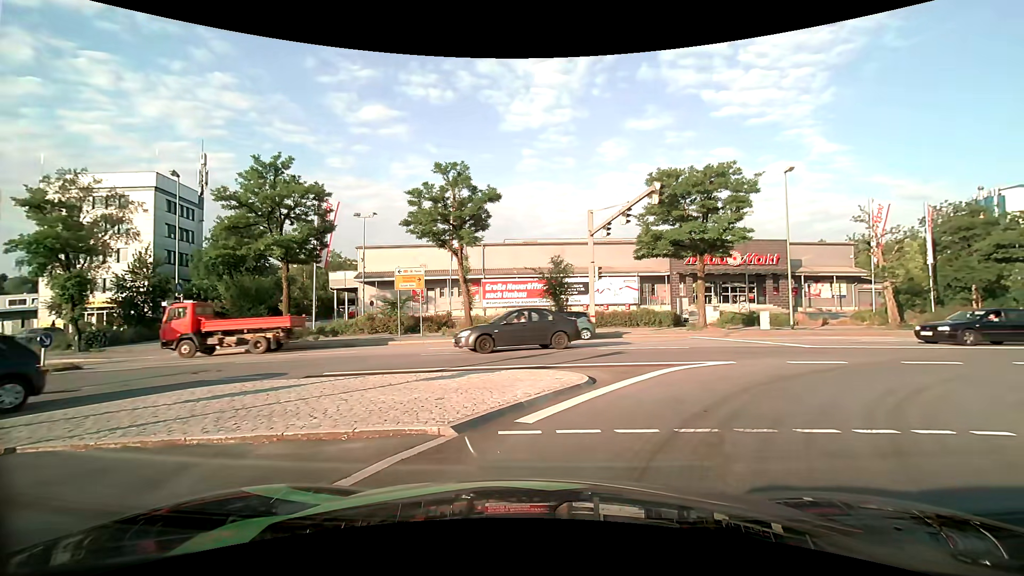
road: primary_link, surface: asphalt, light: Day
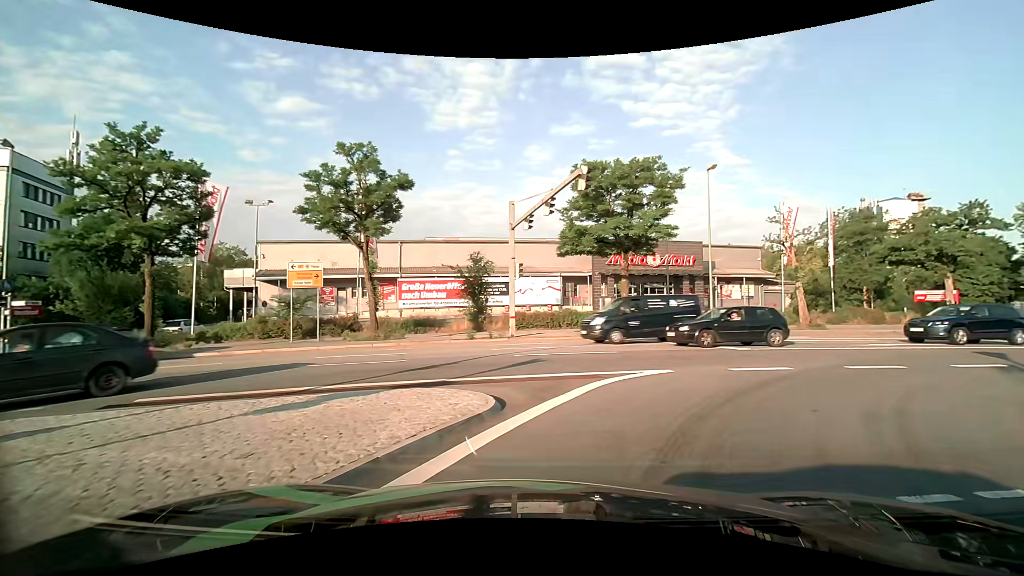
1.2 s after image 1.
(+0.2, +3.0) m; +8°
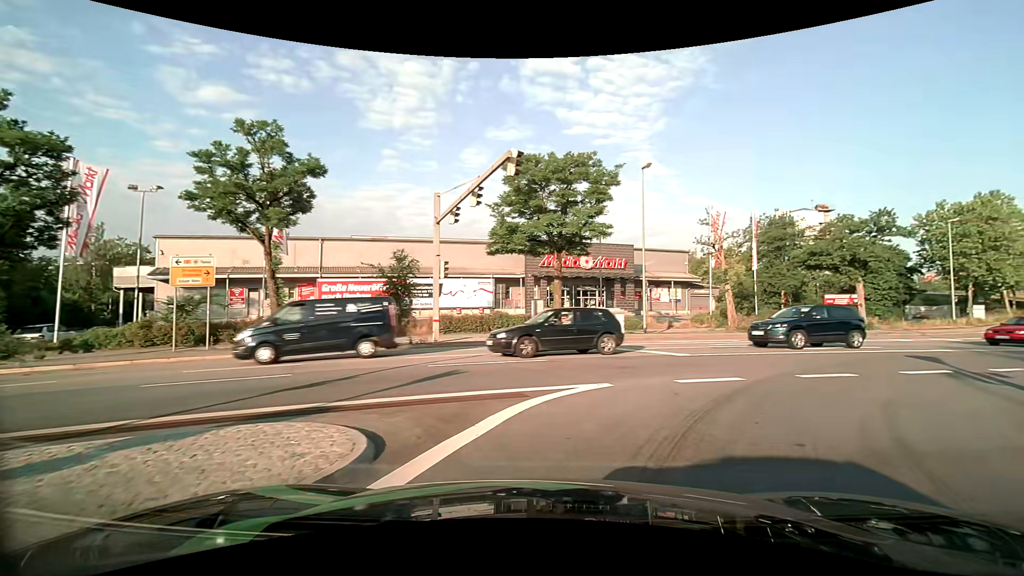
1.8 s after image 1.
(+0.2, +2.3) m; +7°
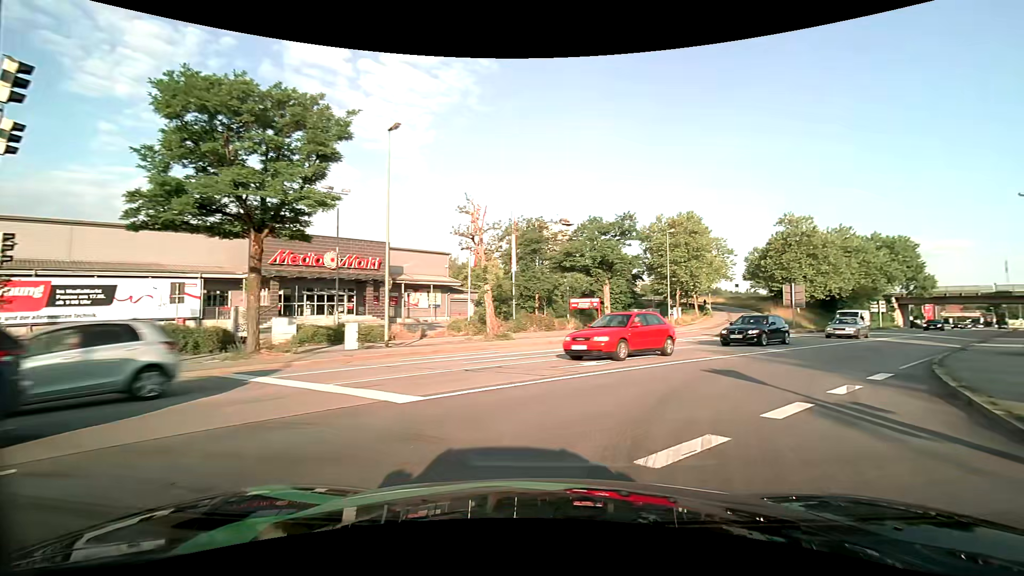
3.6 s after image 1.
(+1.9, +7.5) m; +26°
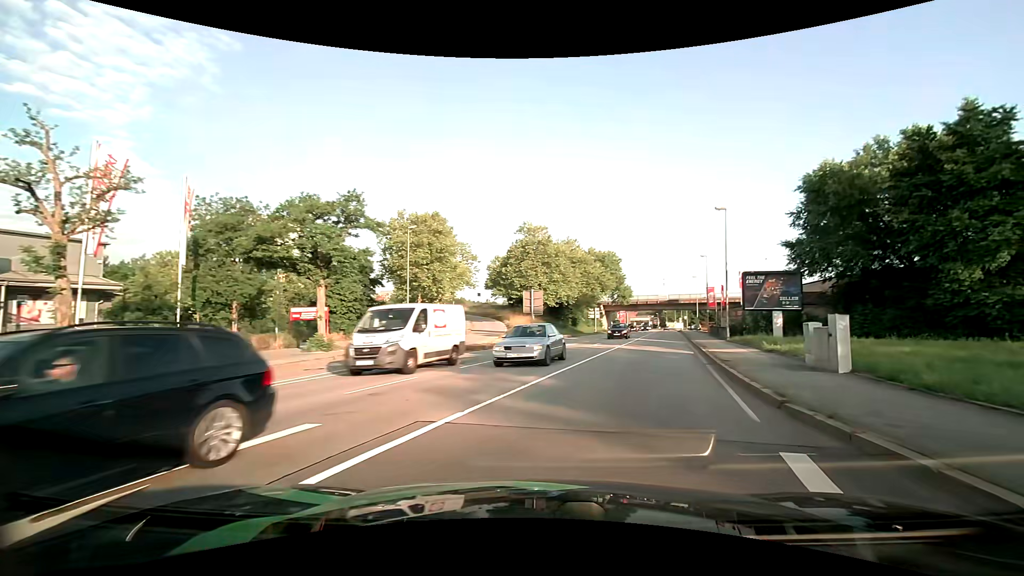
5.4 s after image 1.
(+2.4, +9.2) m; +28°
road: primary
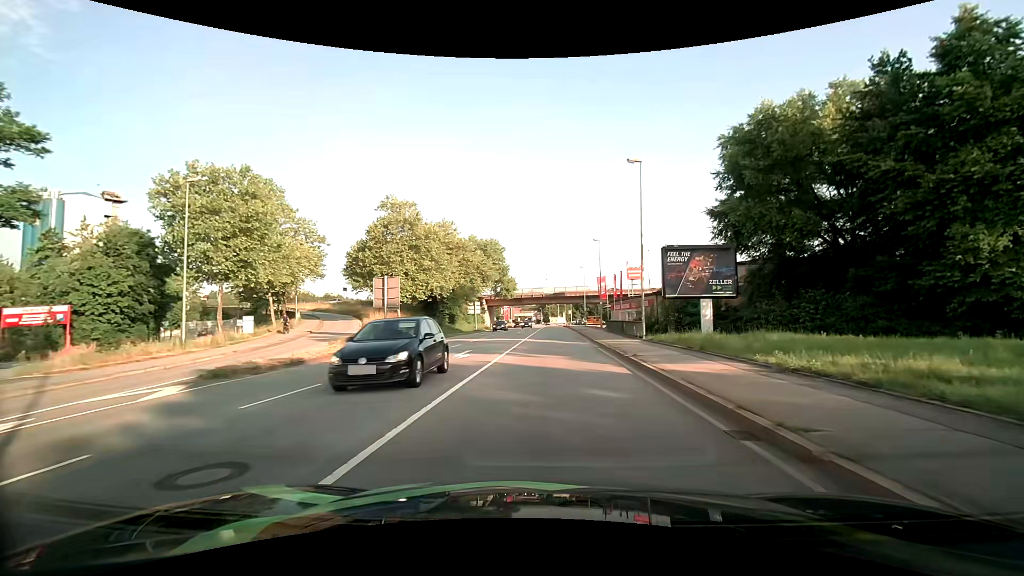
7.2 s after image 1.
(+1.9, +12.7) m; +13°
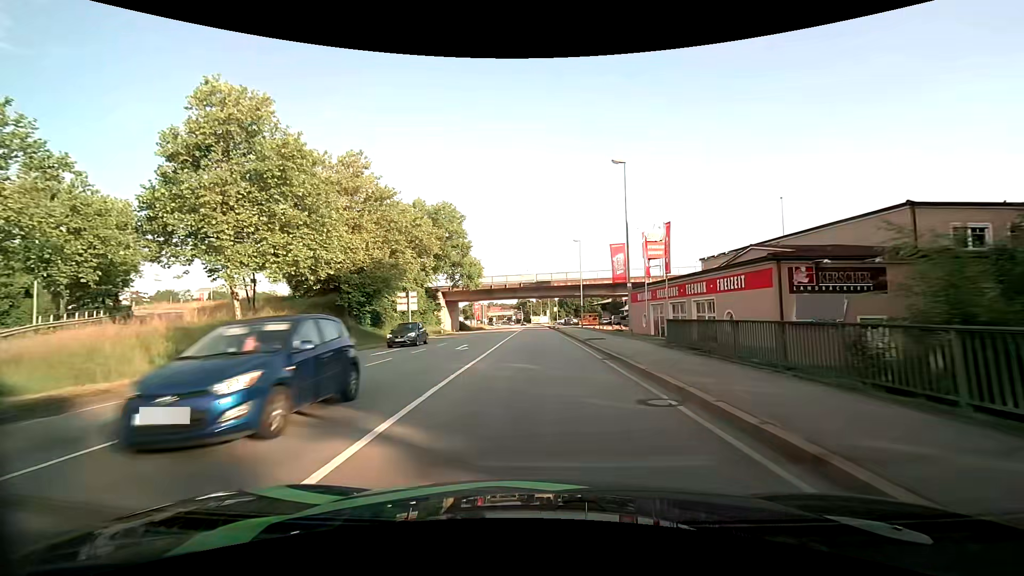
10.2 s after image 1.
(+0.8, +28.9) m; +2°
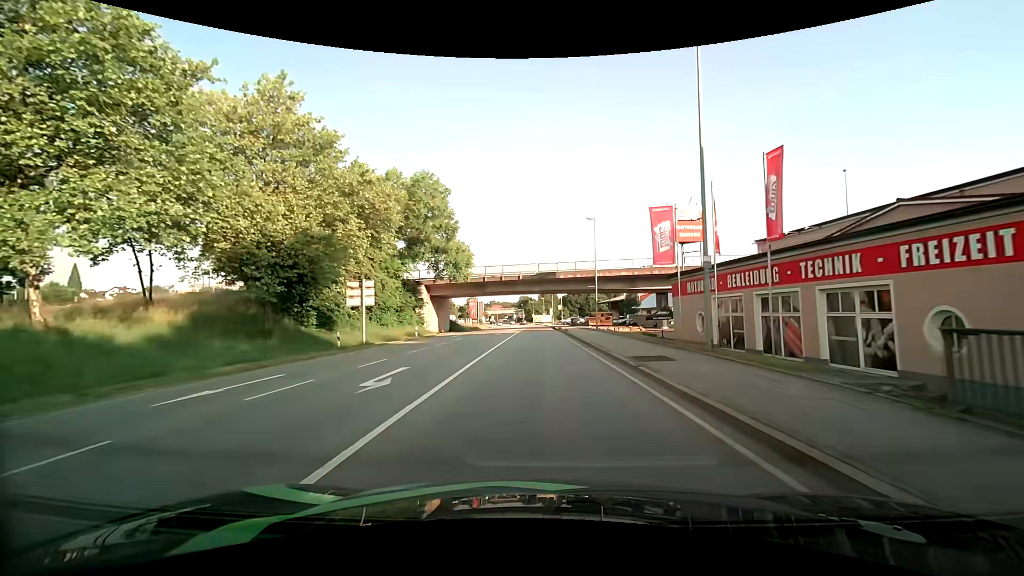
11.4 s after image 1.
(0.0, +12.7) m; 0°
(0, +10) (0, +20) (0, +30) (0, +40) (0, +50) (0, +60) (0, +70) (0, +80) (-1, +90) (-1, +100) m
